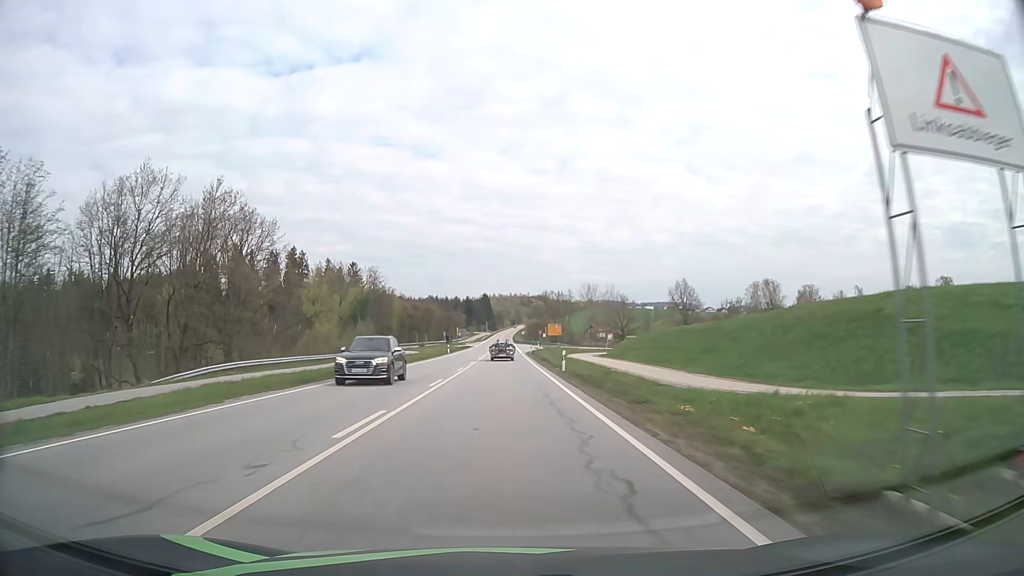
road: primary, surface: asphalt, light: Day
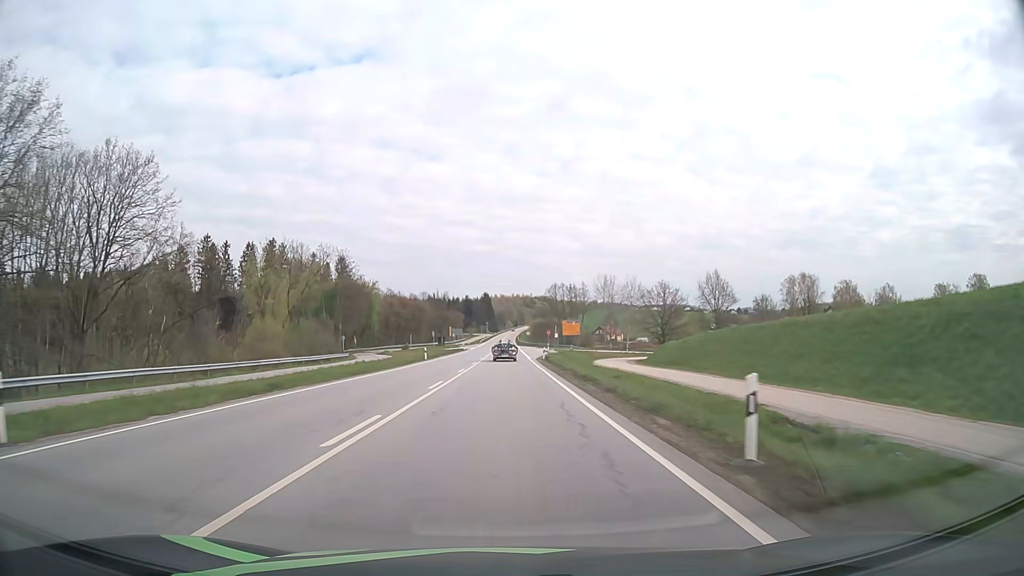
(0.0, +24.9) m; 0°
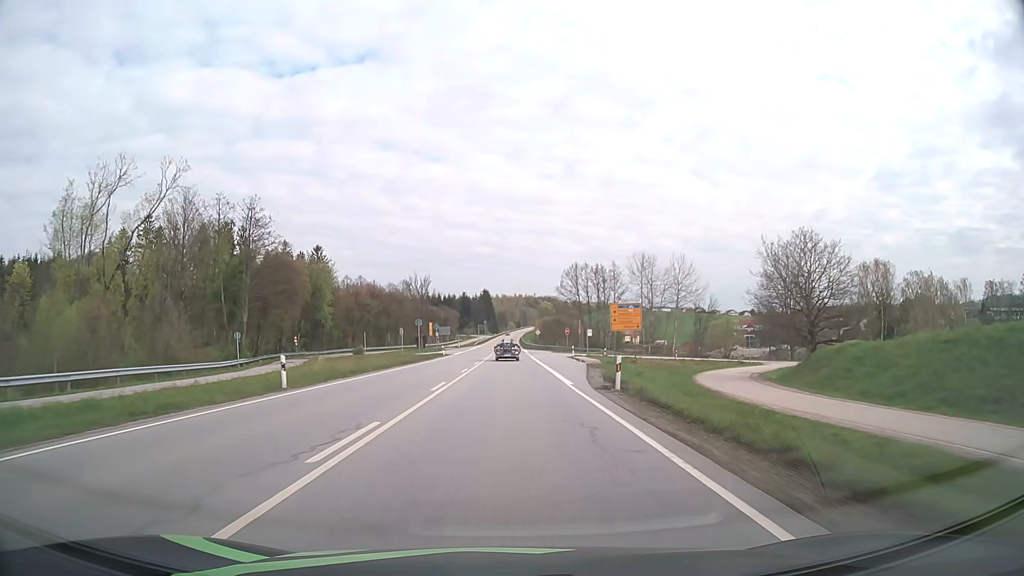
(-0.1, +37.4) m; 0°
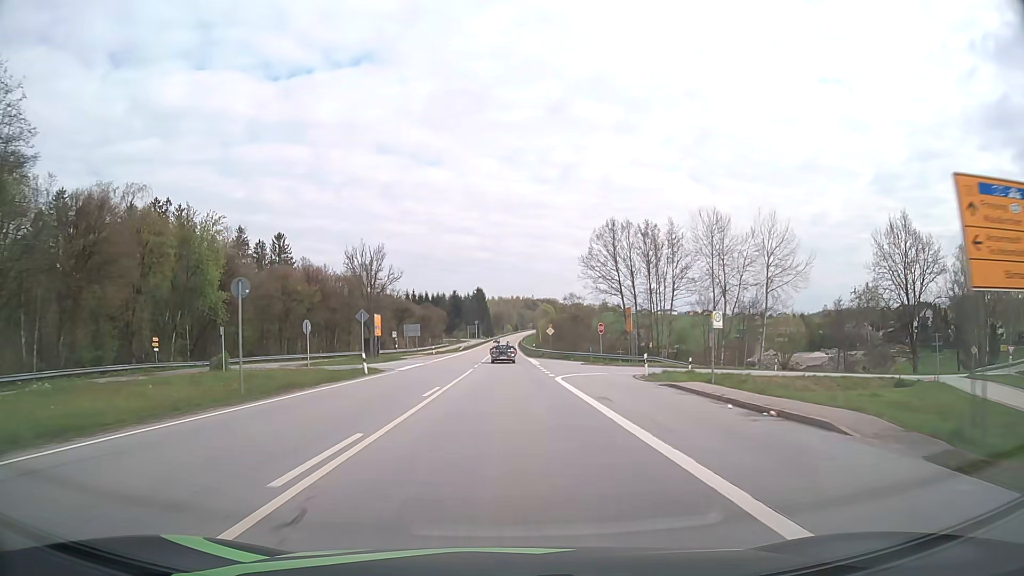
(+0.2, +37.4) m; 0°
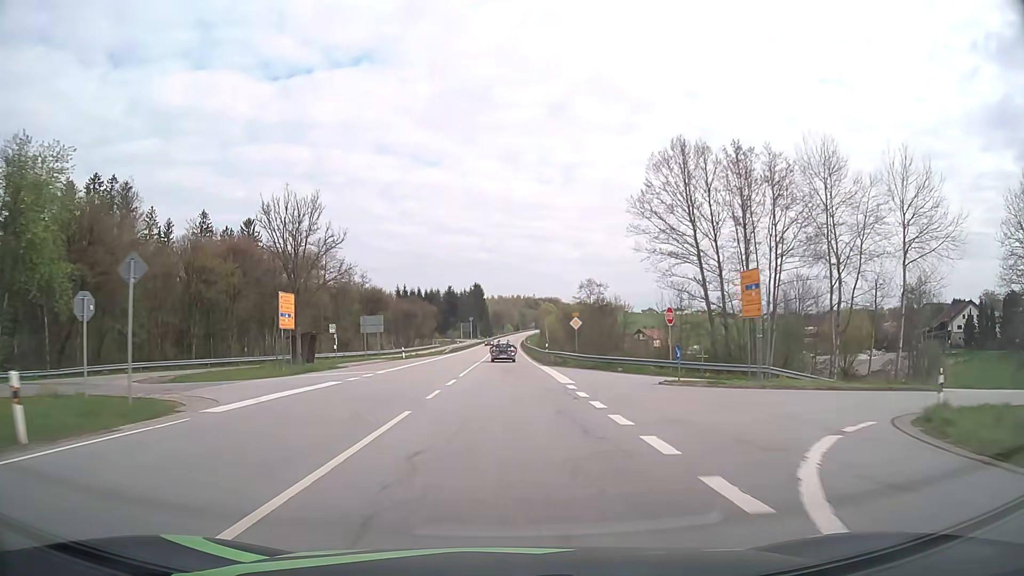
(0.0, +24.9) m; 0°
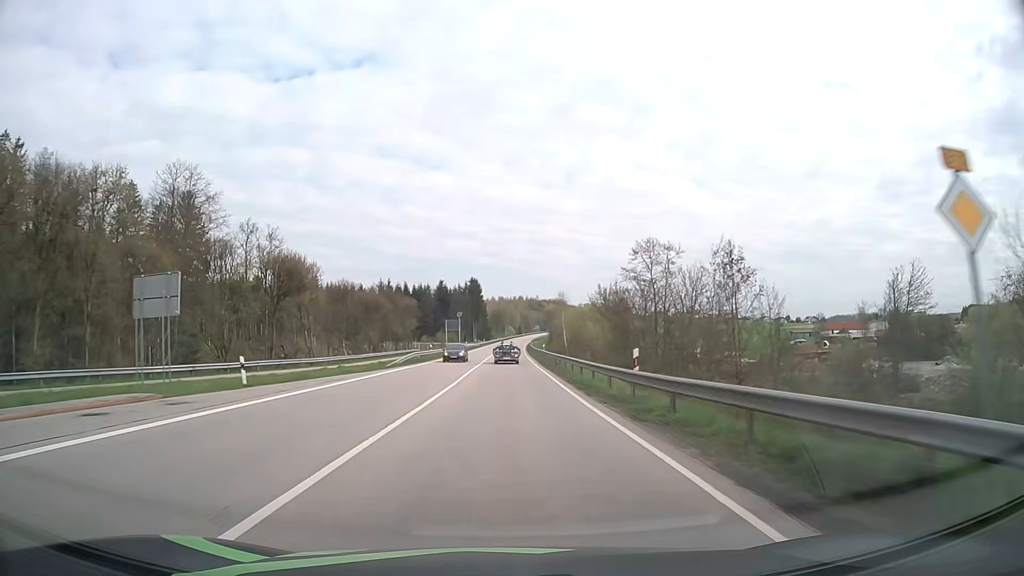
(-0.1, +37.4) m; 0°
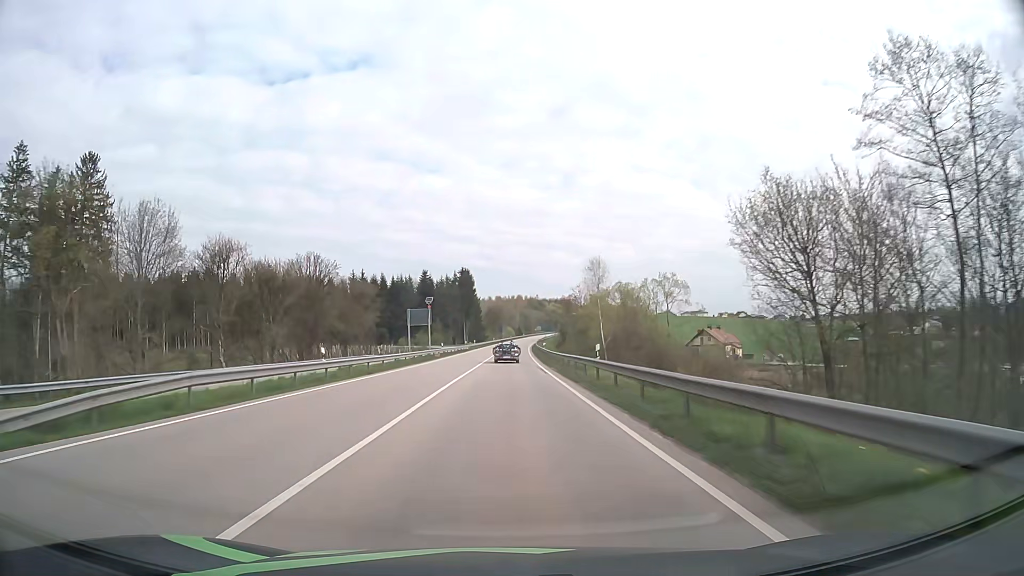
(0.0, +37.4) m; 0°
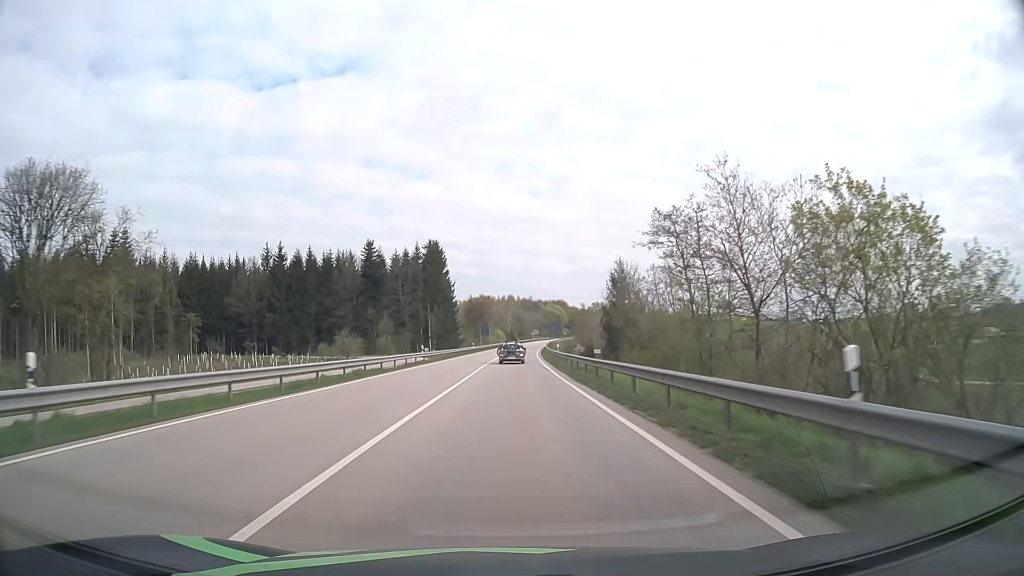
(+0.3, +62.3) m; +1°
(0, +10) (0, +20) (0, +30) (0, +40) (+1, +50) (+1, +60) (+1, +70) (+2, +80) (+2, +90) (+3, +100) m
